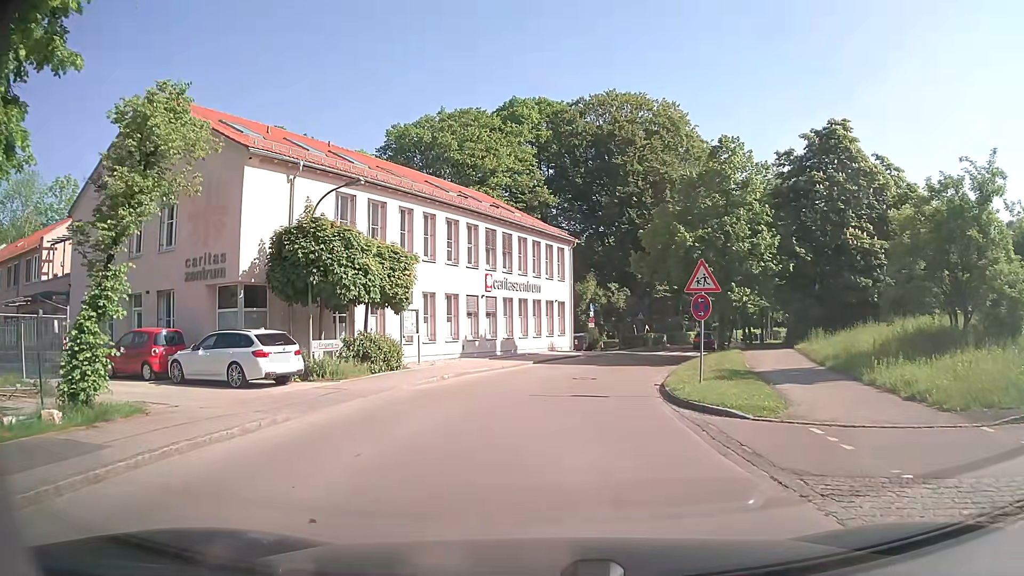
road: residential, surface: asphalt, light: Day
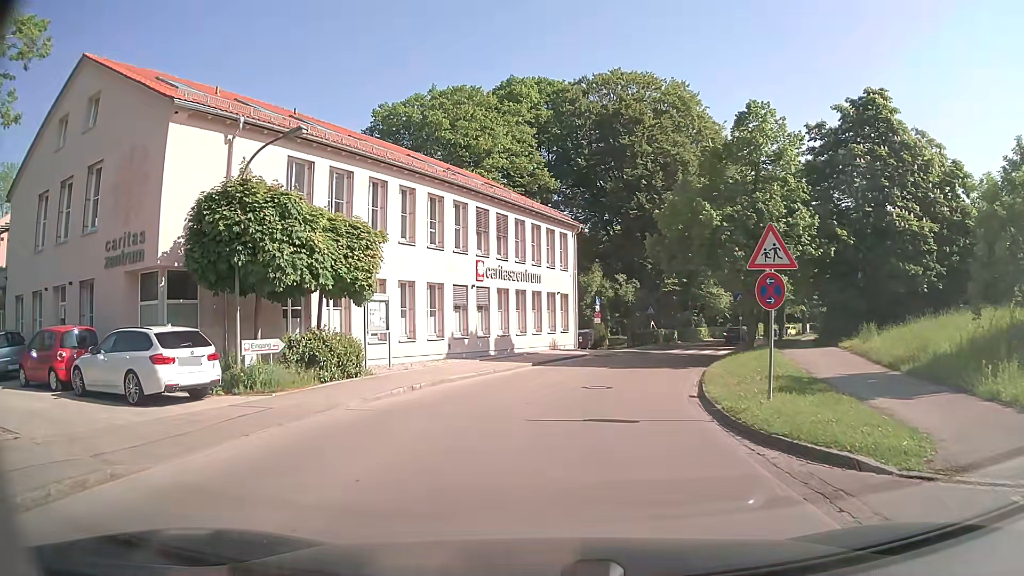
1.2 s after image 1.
(0.0, +4.8) m; -1°
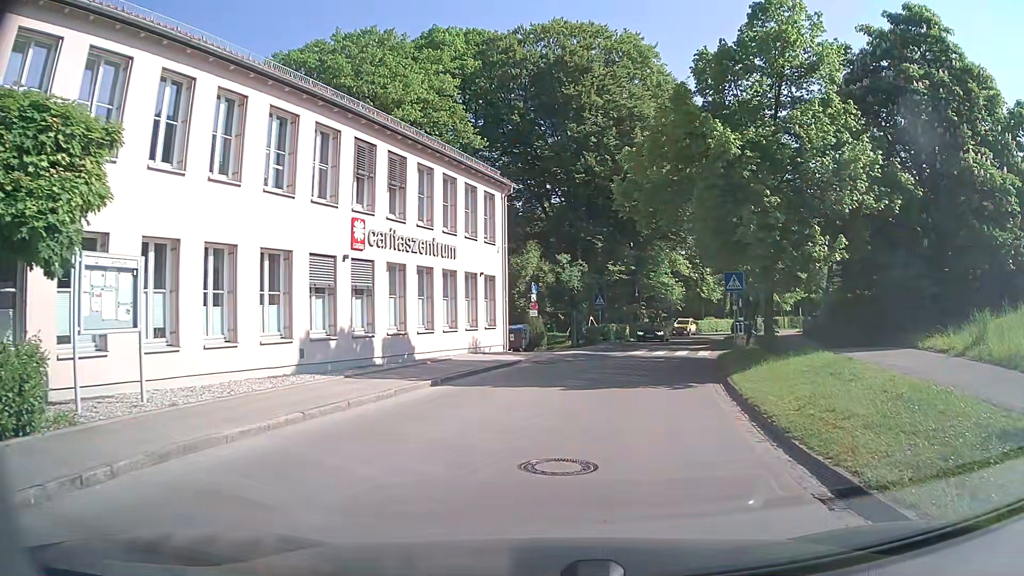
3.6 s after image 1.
(+0.4, +10.2) m; +6°
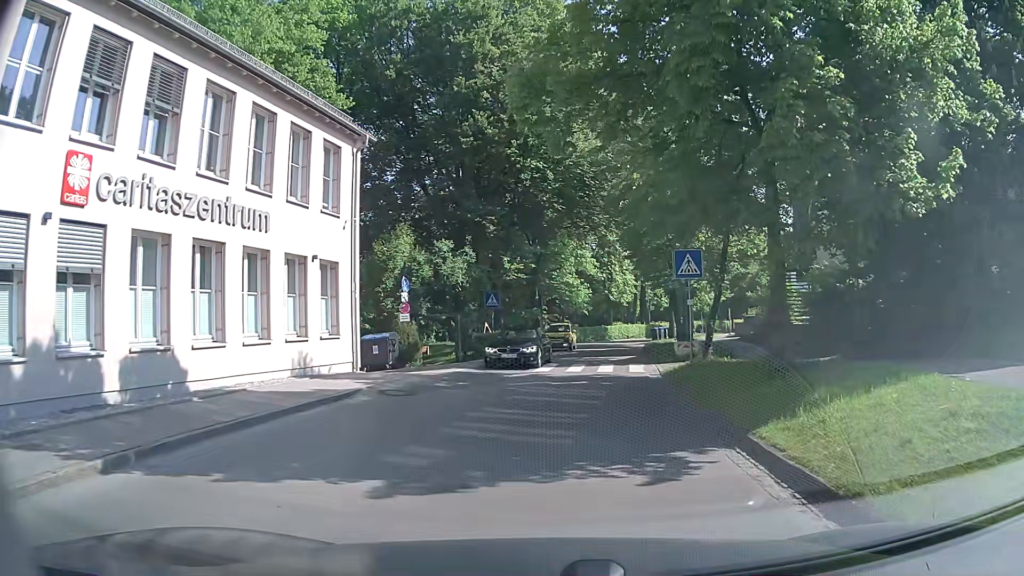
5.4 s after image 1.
(+0.8, +8.7) m; +8°
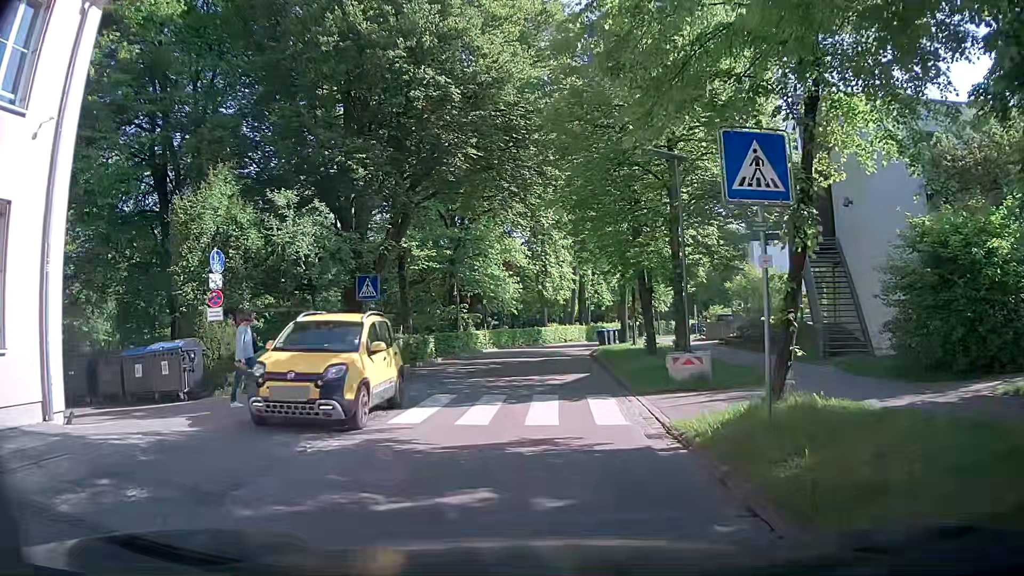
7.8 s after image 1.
(+0.9, +11.0) m; +5°
